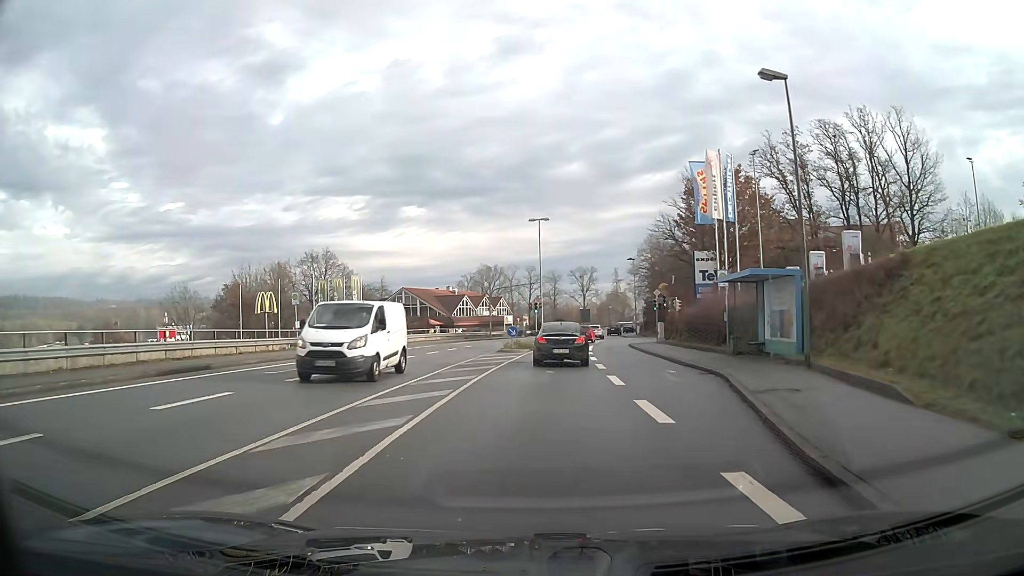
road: tertiary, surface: asphalt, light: Day
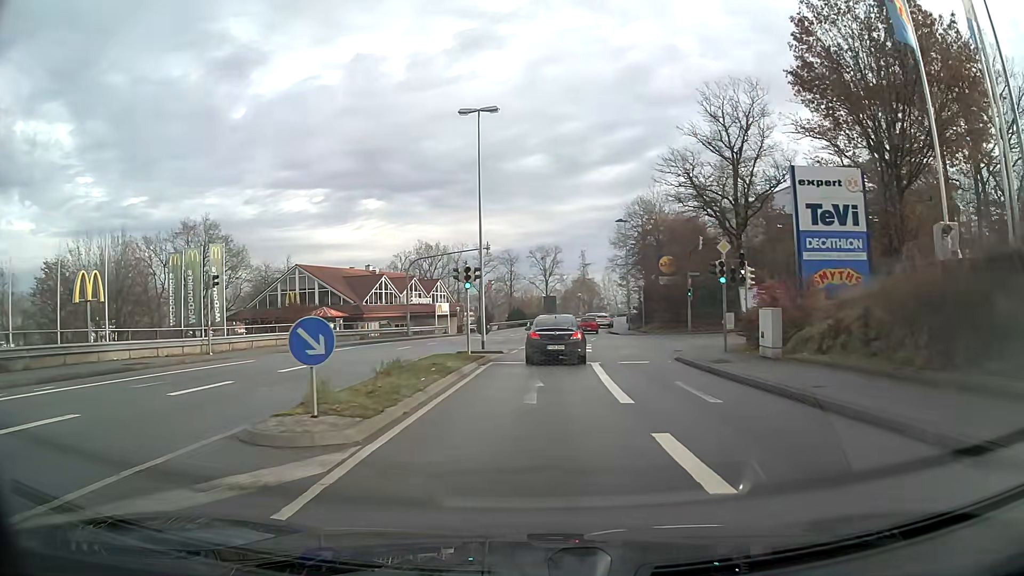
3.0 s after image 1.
(+0.9, +28.3) m; +3°
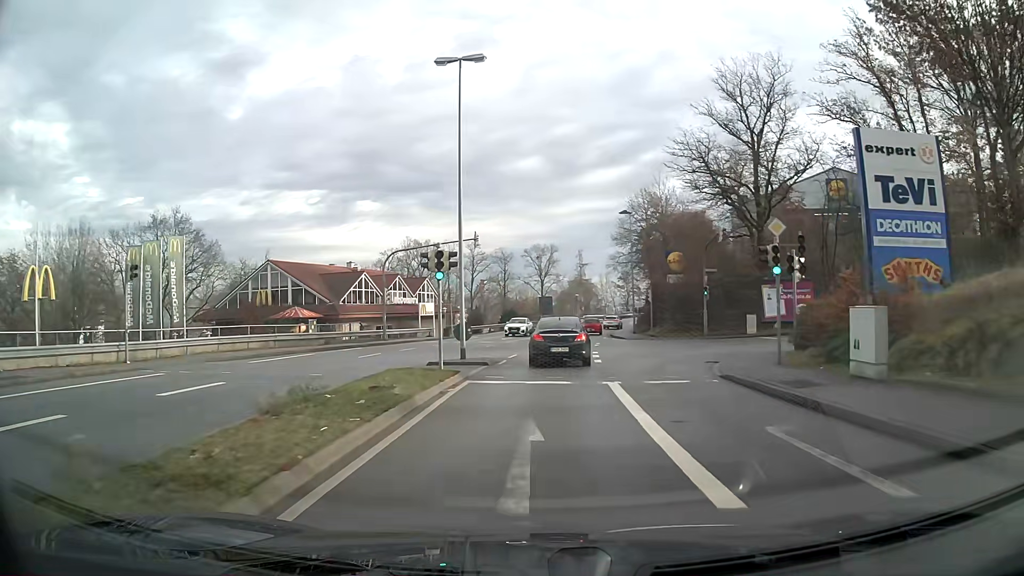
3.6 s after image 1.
(0.0, +6.2) m; +1°
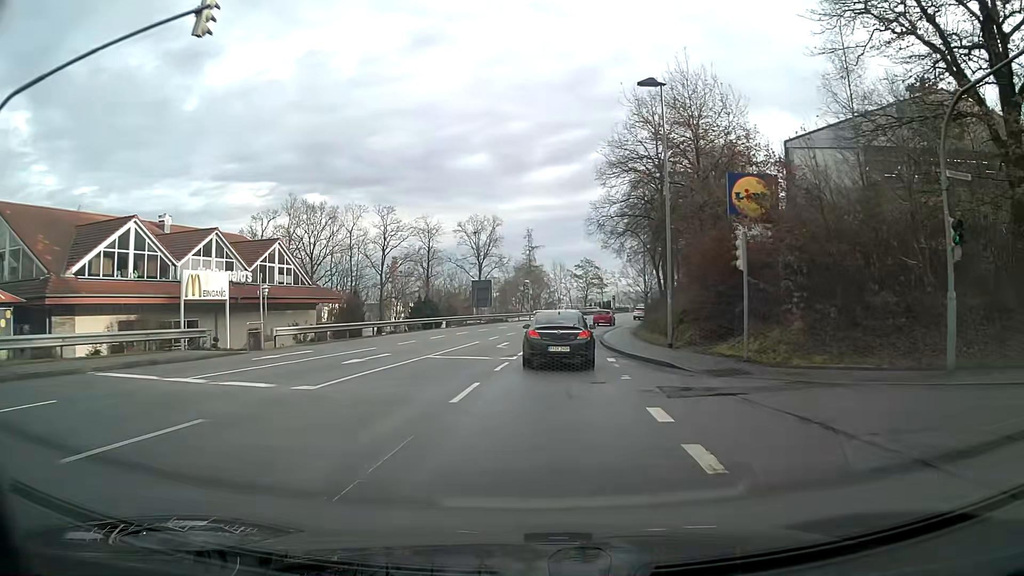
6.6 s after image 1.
(+1.2, +31.3) m; +5°
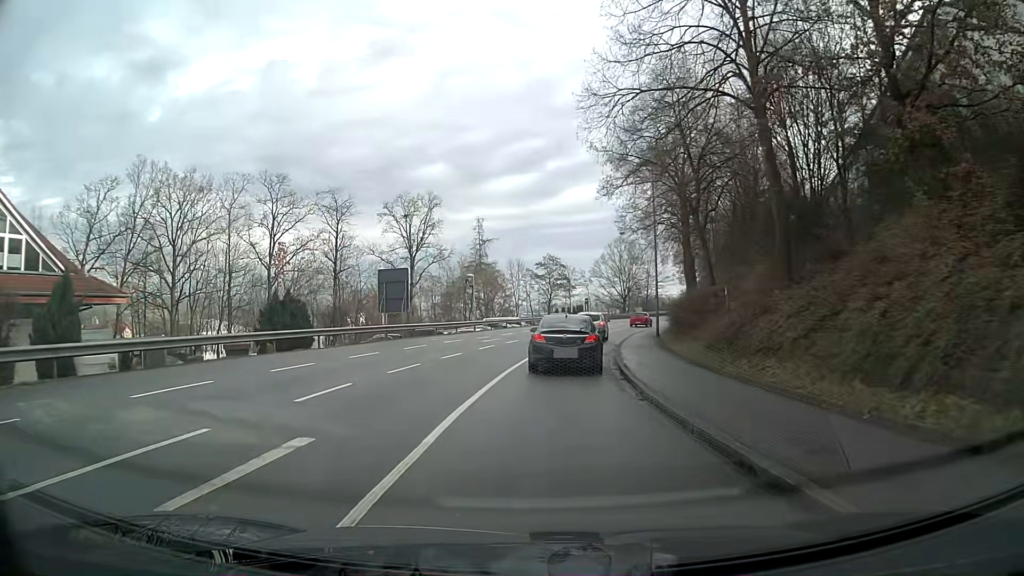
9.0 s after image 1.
(+0.7, +24.2) m; +4°
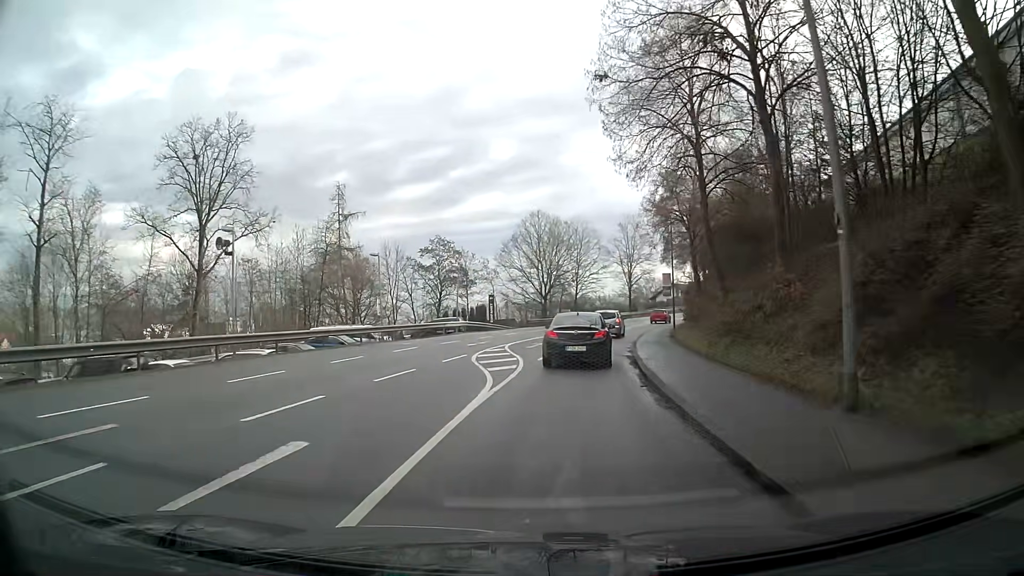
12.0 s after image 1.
(+2.2, +31.6) m; +9°
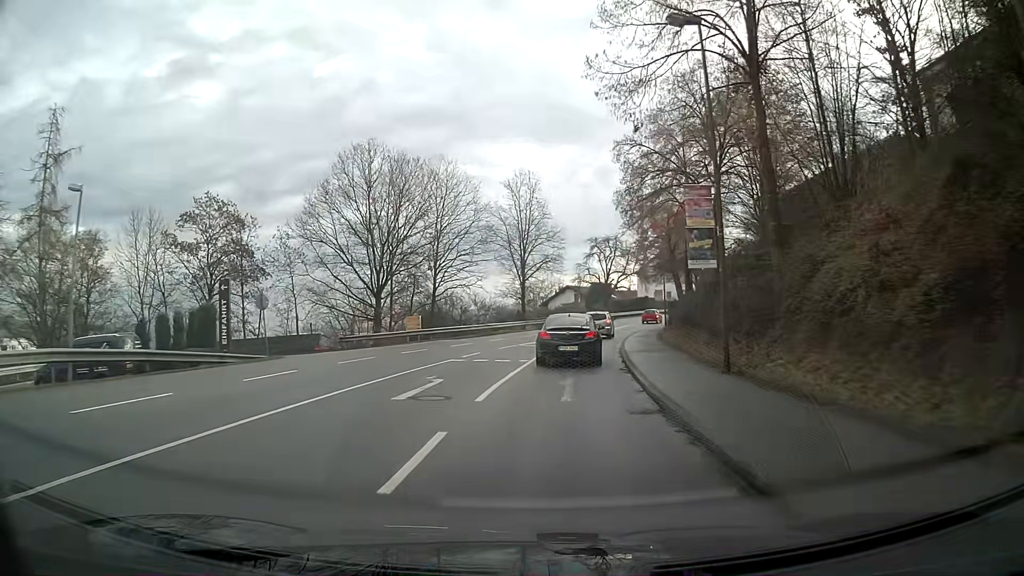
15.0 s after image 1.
(+3.2, +33.4) m; +10°
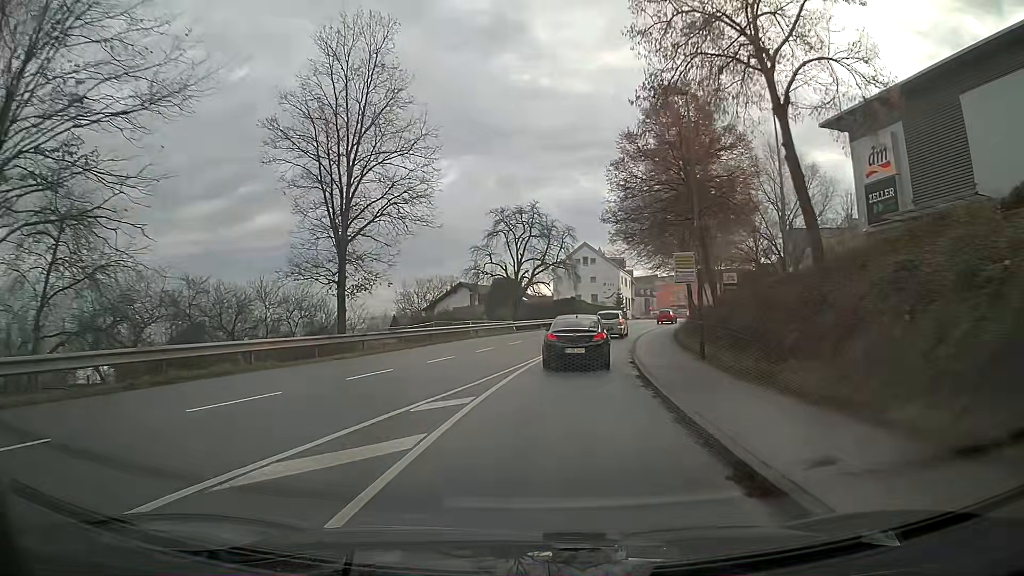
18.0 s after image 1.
(+2.4, +33.8) m; +8°
(0, +10) (+1, +20) (+2, +30) (+4, +40) (+7, +49) (+10, +59) (+13, +68) (+16, +78) (+20, +87) (+24, +96) m
